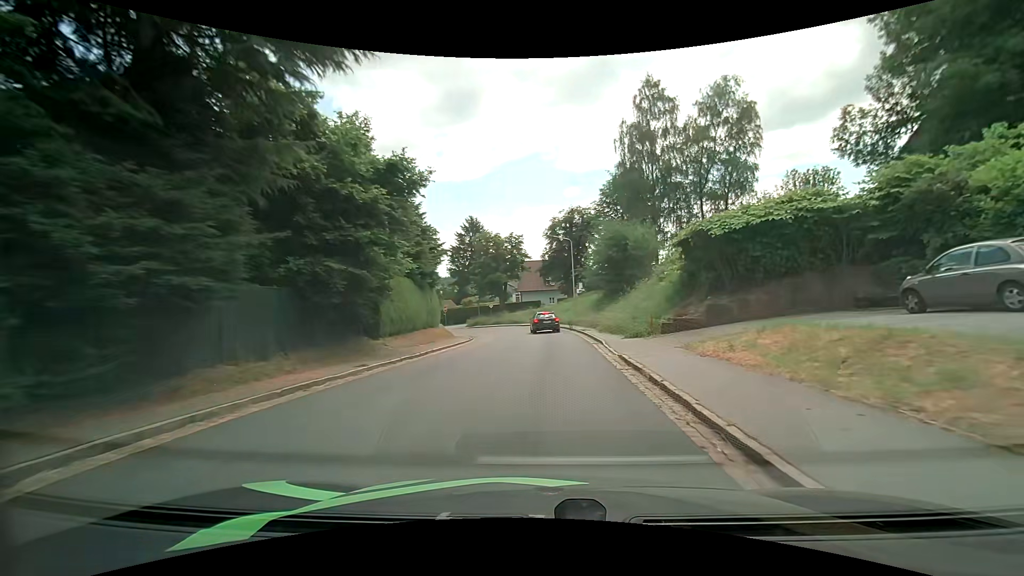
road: tertiary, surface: asphalt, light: Day
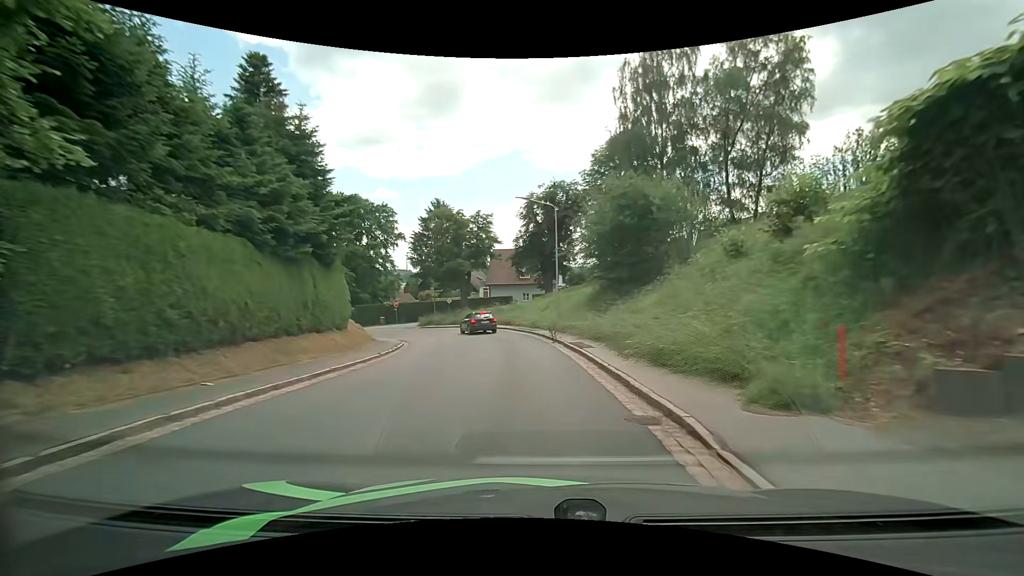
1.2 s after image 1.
(+0.5, +13.7) m; +3°
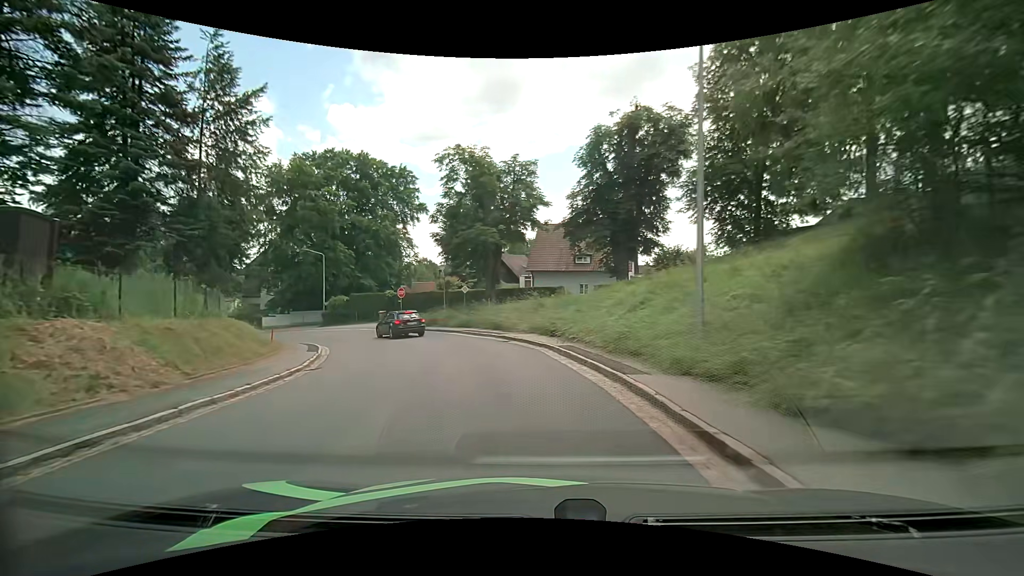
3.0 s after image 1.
(-0.7, +19.5) m; -6°
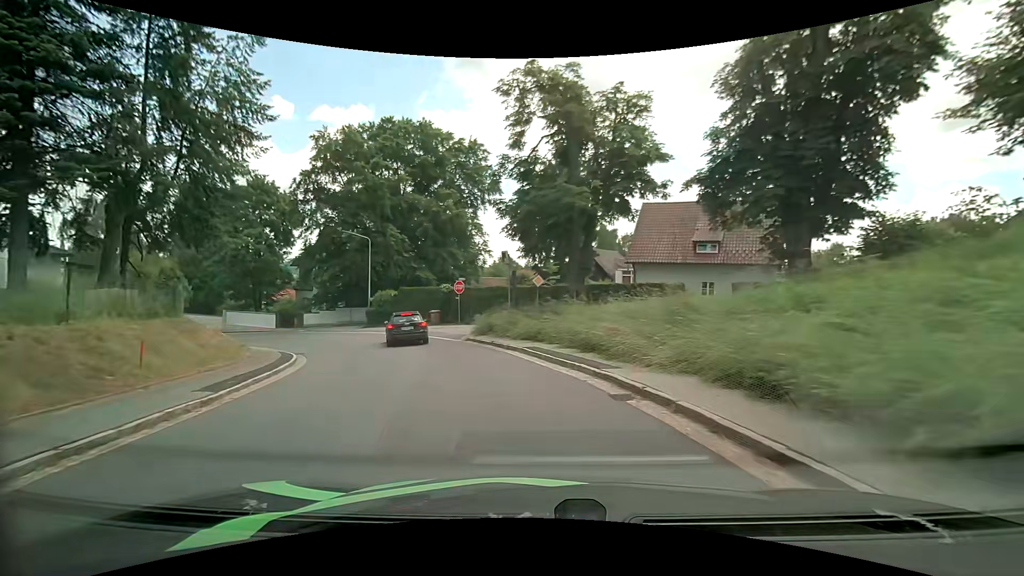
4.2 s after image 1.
(-0.8, +11.8) m; -9°
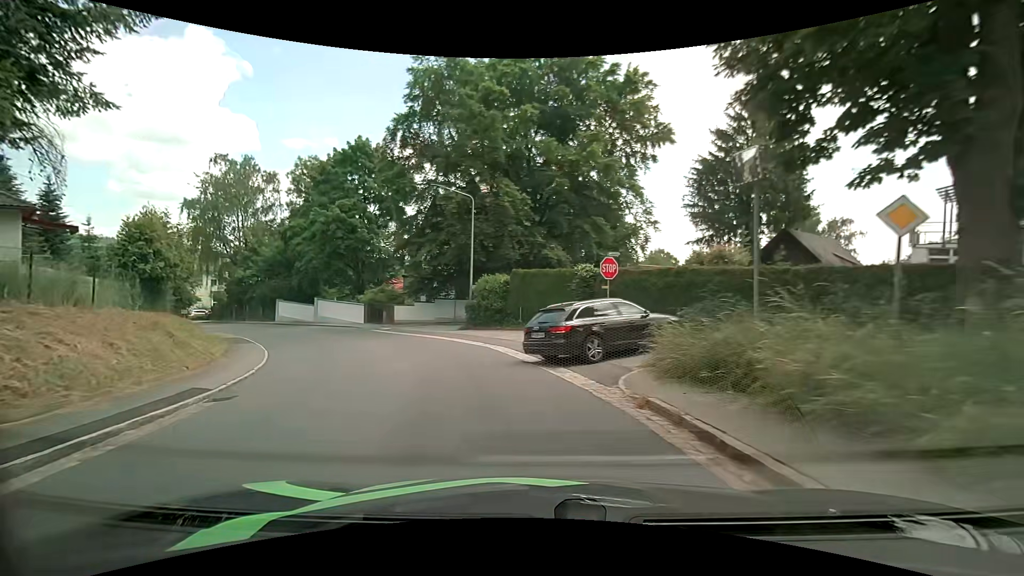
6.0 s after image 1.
(-2.0, +14.9) m; -16°
(-1, +10) (-4, +19) (-9, +28) (-16, +36) (-23, +42) (-31, +49) (-38, +56) (-46, +62) (-53, +69) (-61, +75) m
